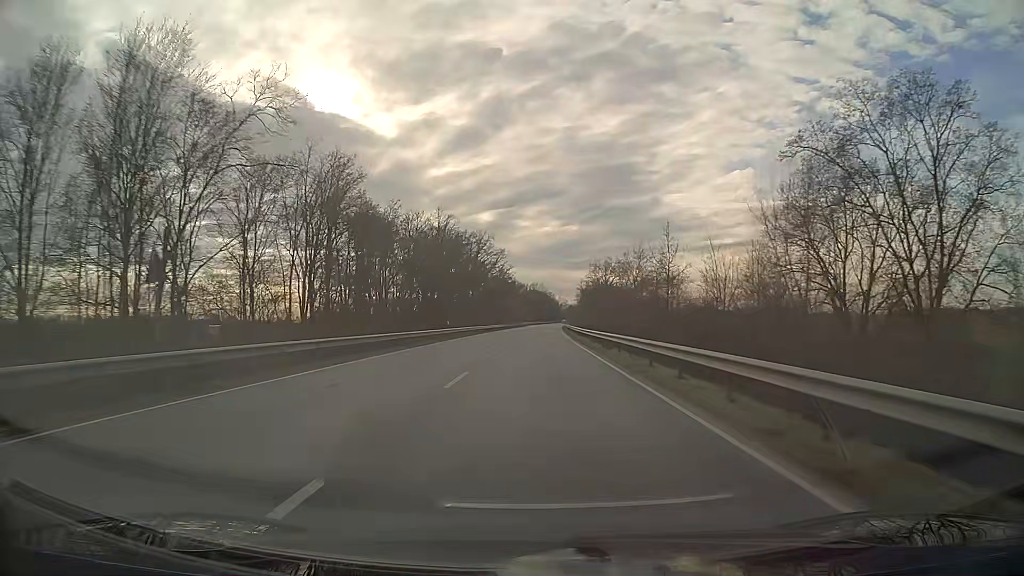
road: primary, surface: asphalt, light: Day
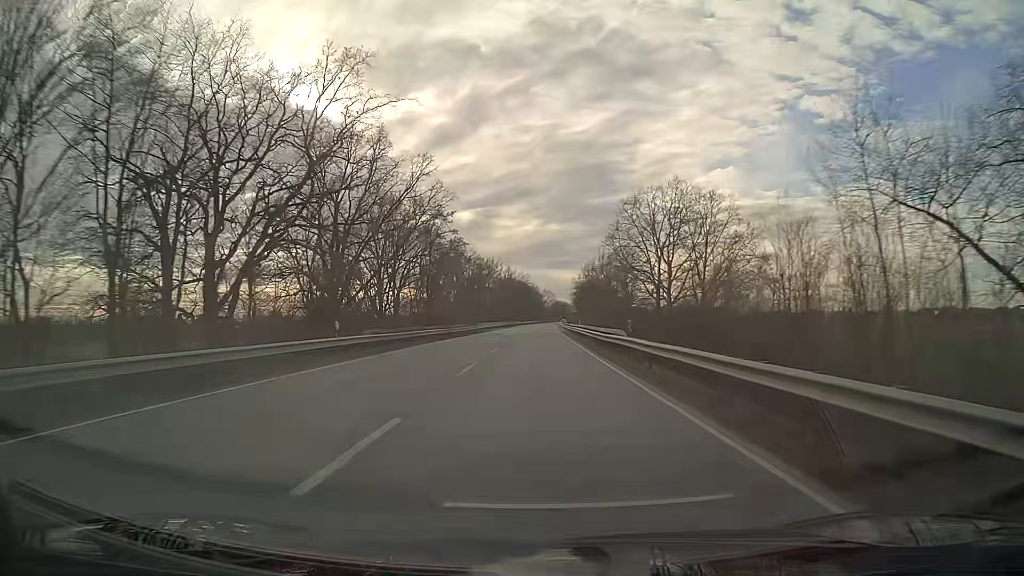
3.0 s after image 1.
(+1.2, +79.2) m; +2°
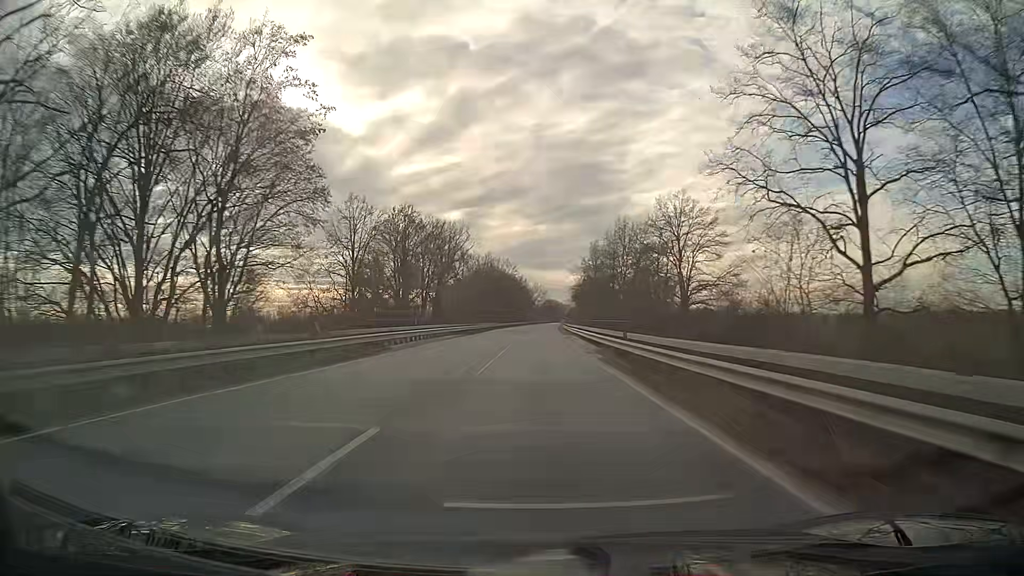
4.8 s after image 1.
(+0.4, +47.5) m; +1°
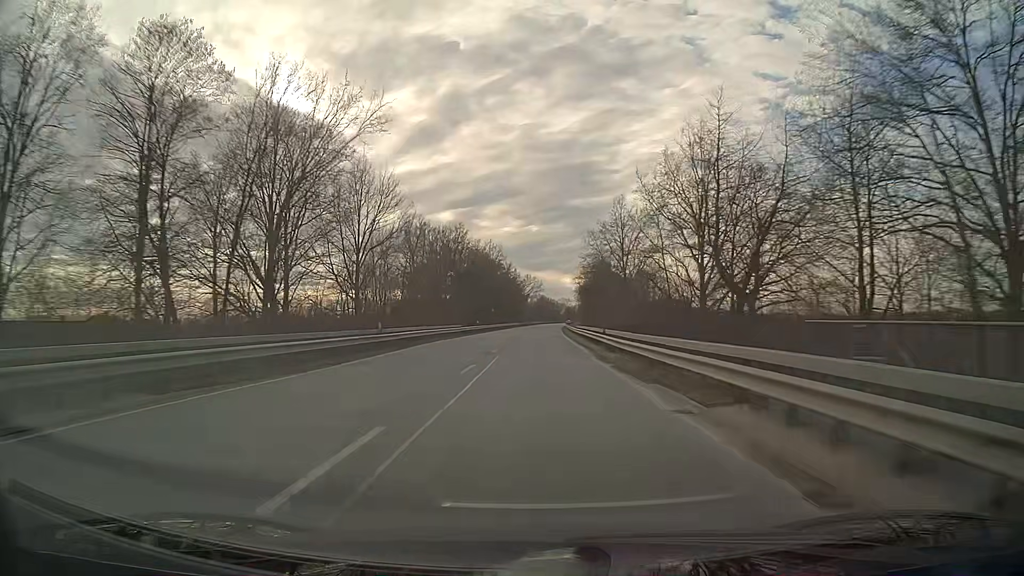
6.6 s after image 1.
(+0.3, +47.7) m; +1°
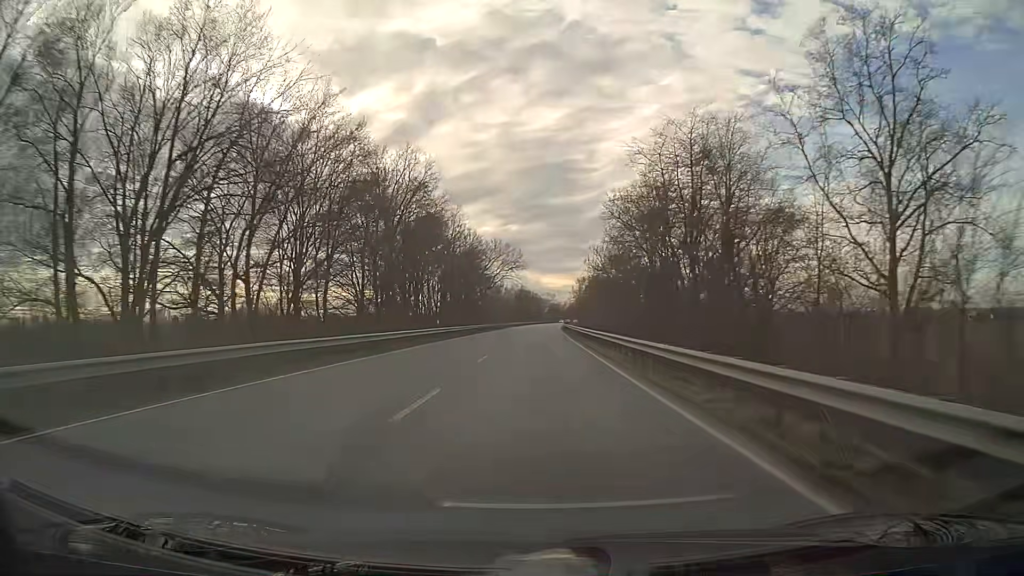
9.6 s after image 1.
(+1.1, +78.9) m; +2°
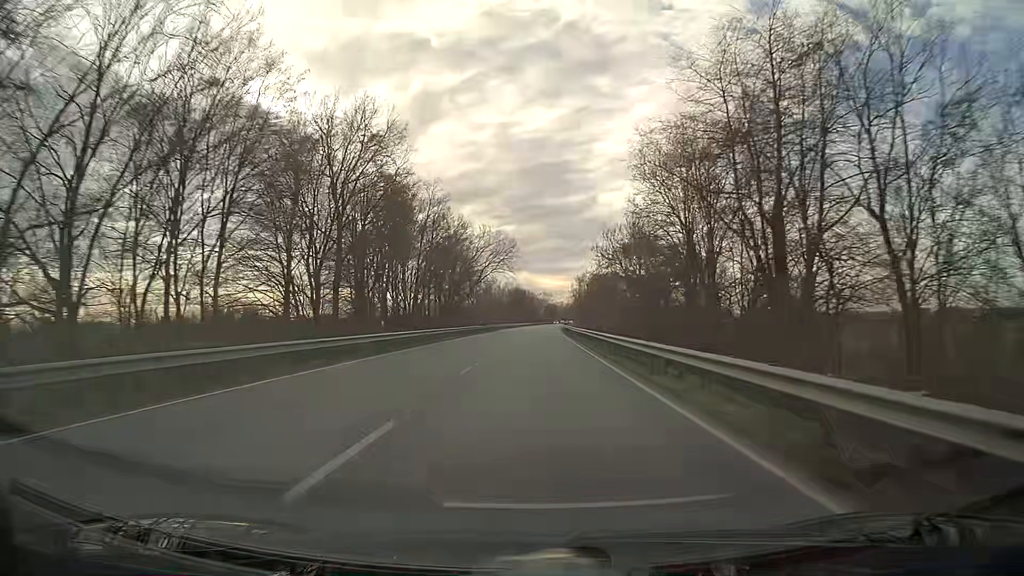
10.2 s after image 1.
(0.0, +15.8) m; 0°
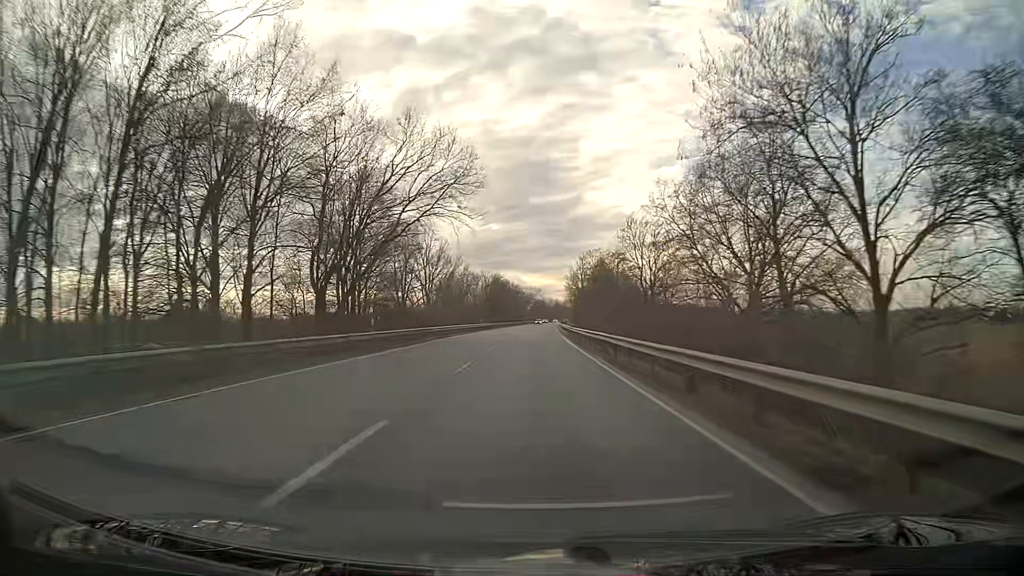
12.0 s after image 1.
(+0.3, +47.4) m; +1°
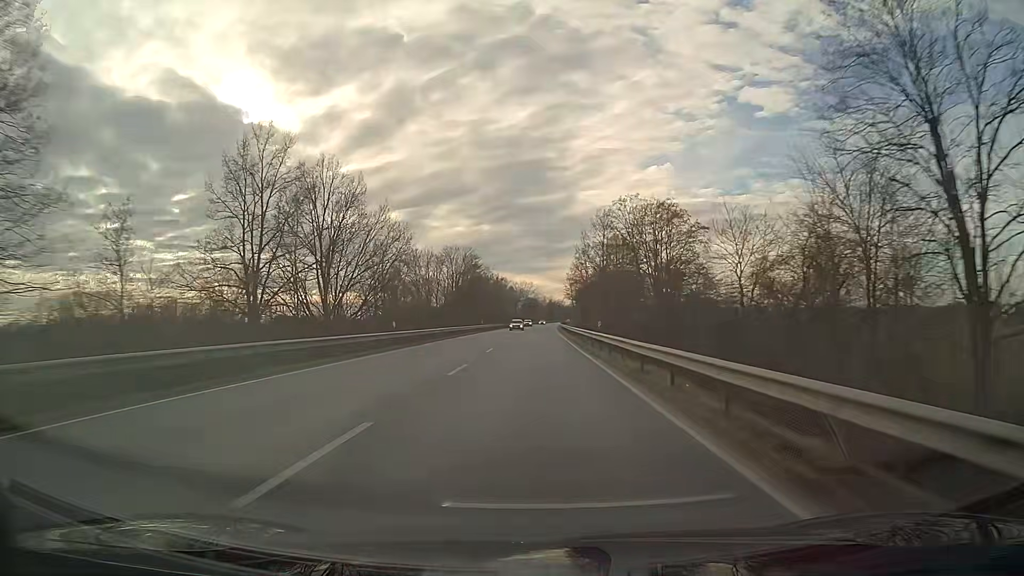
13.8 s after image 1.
(+0.4, +47.5) m; +1°
